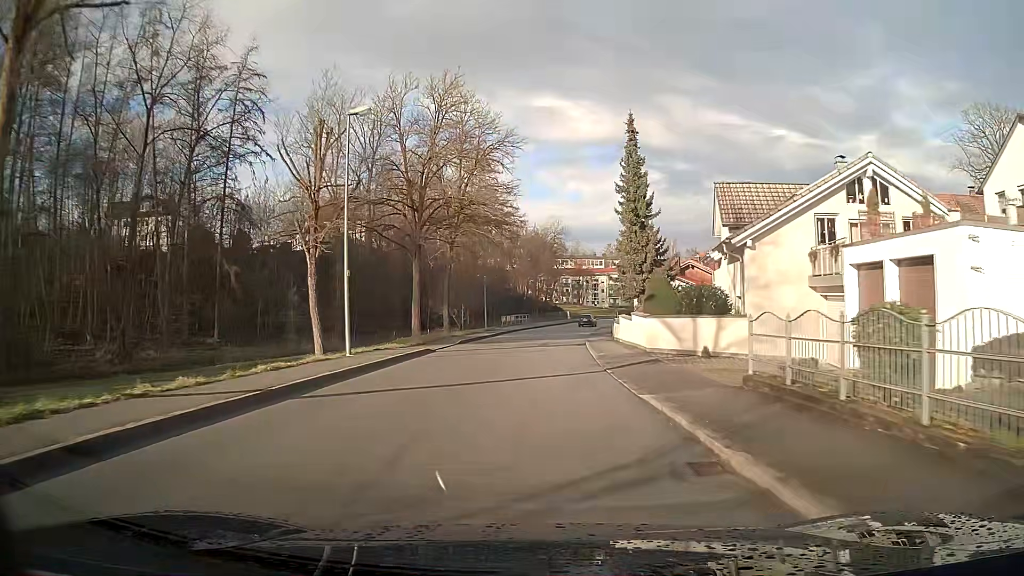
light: Day
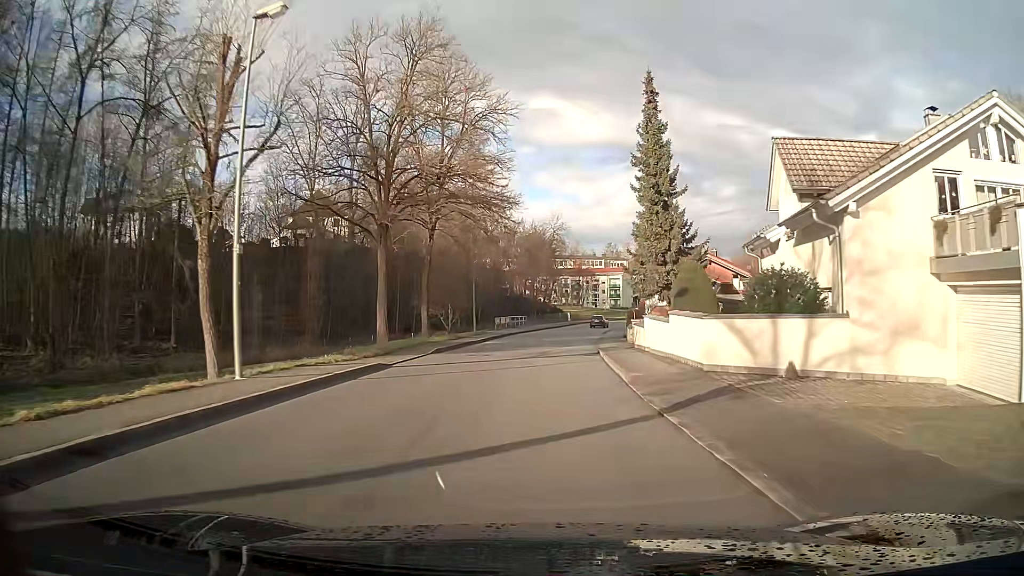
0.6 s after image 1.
(0.0, +8.0) m; +1°
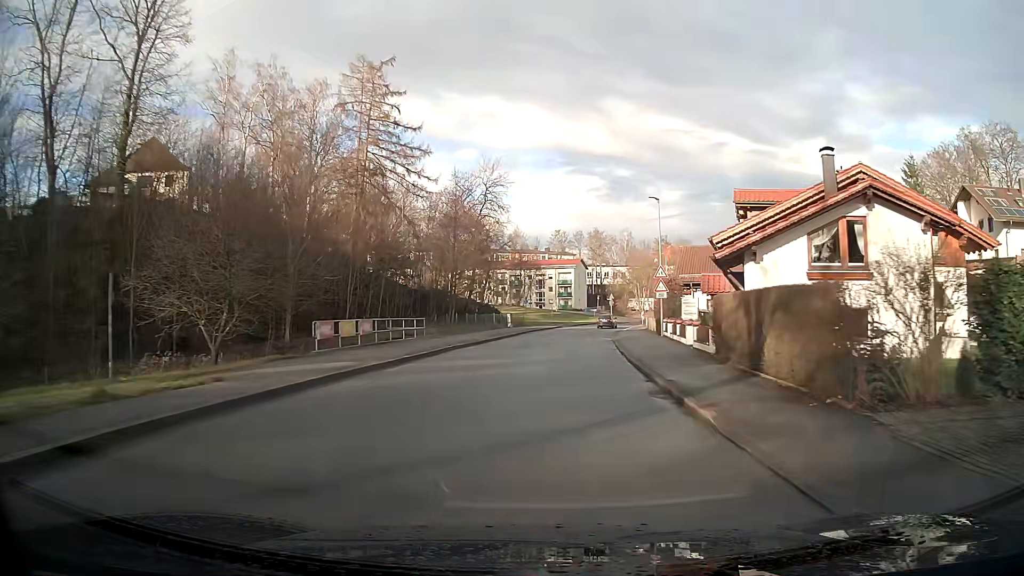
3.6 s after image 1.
(+1.6, +39.8) m; +6°
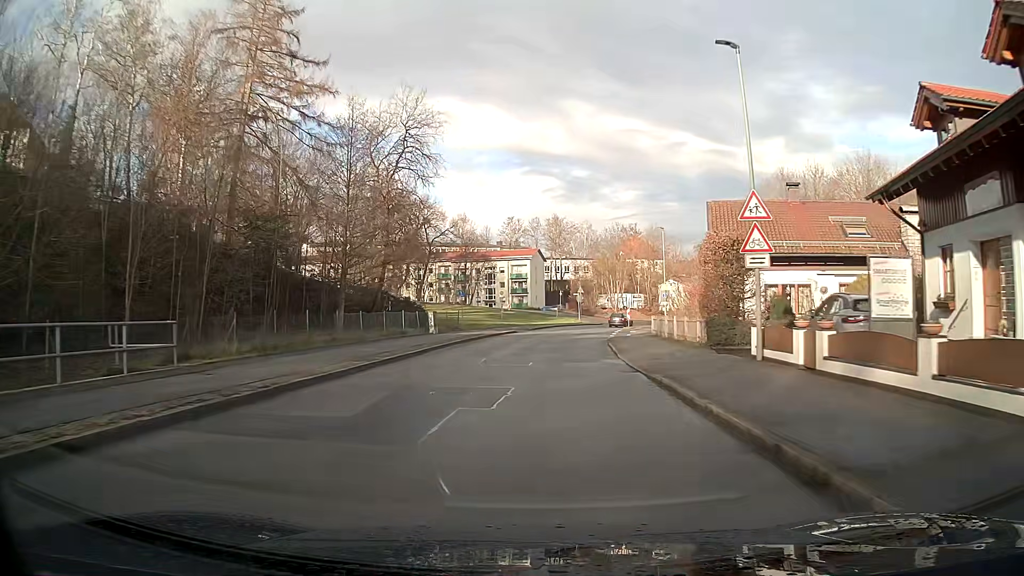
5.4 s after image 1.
(+0.8, +23.3) m; +4°
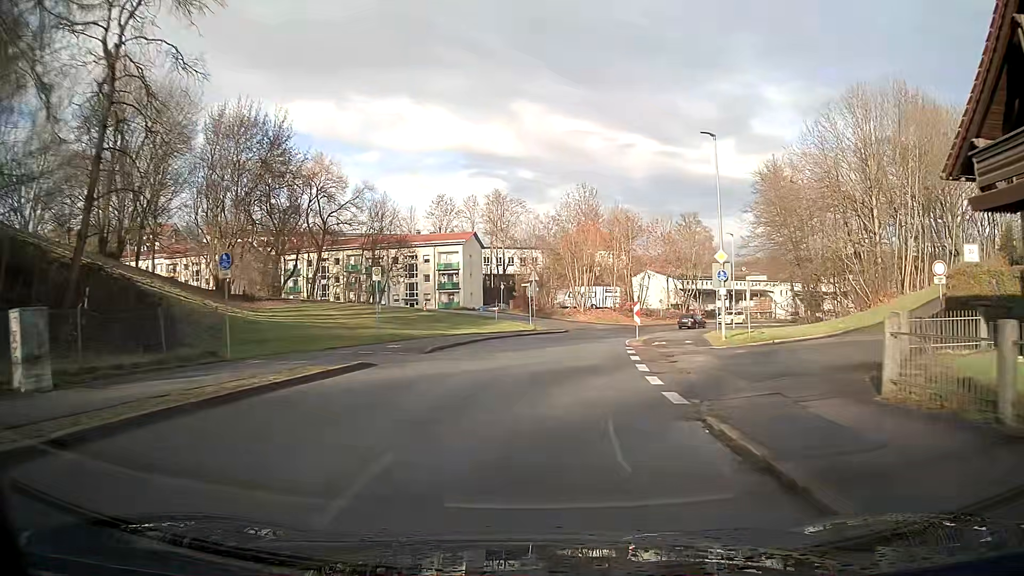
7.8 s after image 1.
(+1.3, +30.0) m; +5°
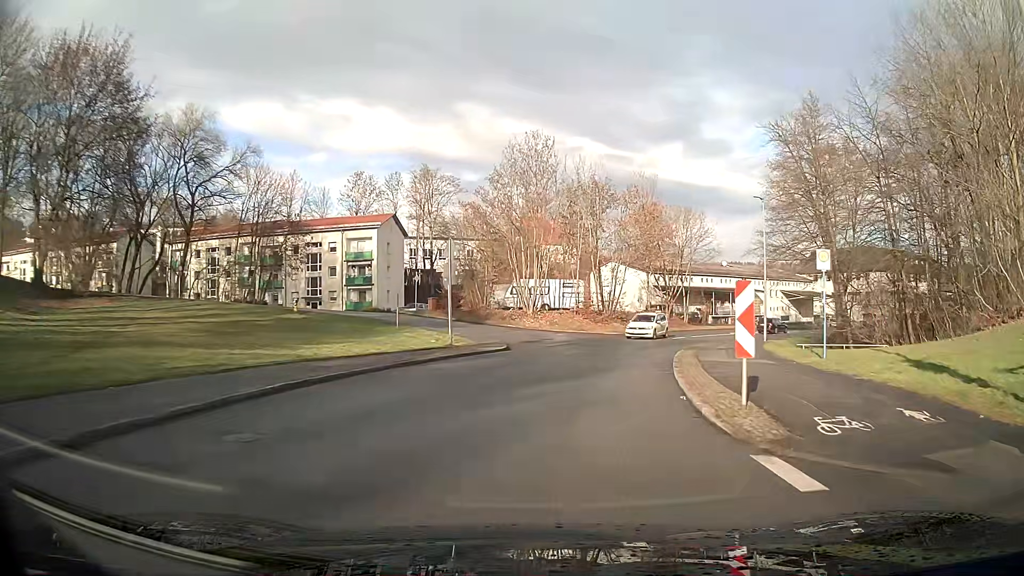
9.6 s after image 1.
(+0.7, +20.5) m; +5°
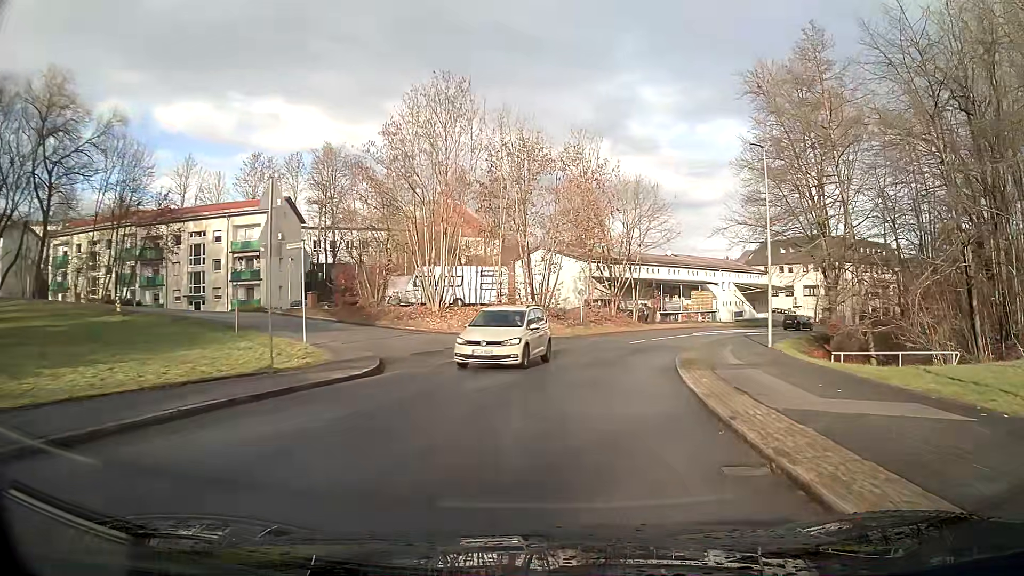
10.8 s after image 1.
(+0.6, +11.6) m; +7°
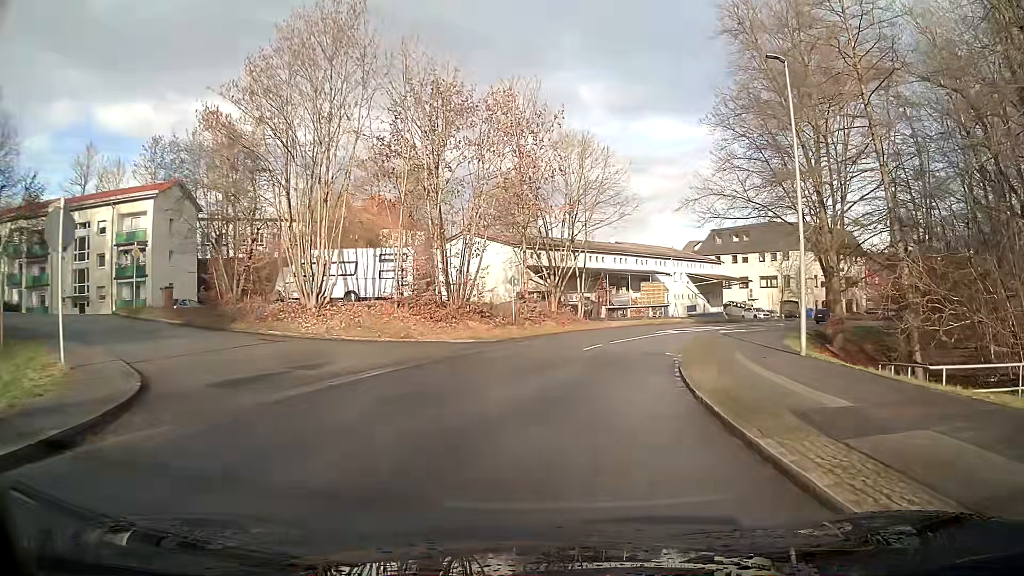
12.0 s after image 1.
(+0.4, +9.4) m; +5°
(0, +10) (-6, +18) (-15, +20) (-24, +25) (-26, +35) (-23, +45) (-20, +54) (-15, +63) (-10, +71) (-5, +80) m
